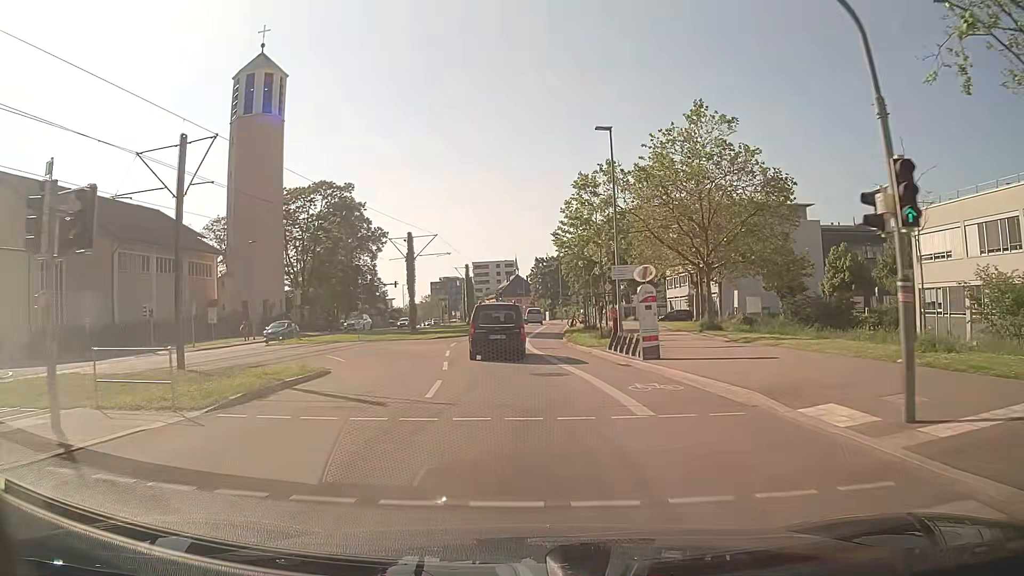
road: secondary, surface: asphalt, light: Day
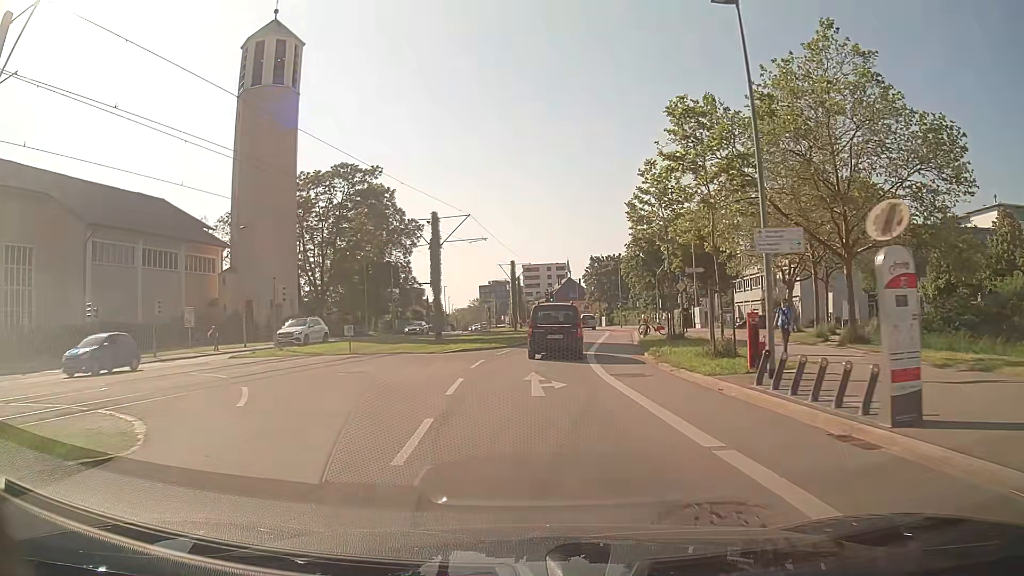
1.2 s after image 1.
(-0.5, +11.4) m; -5°
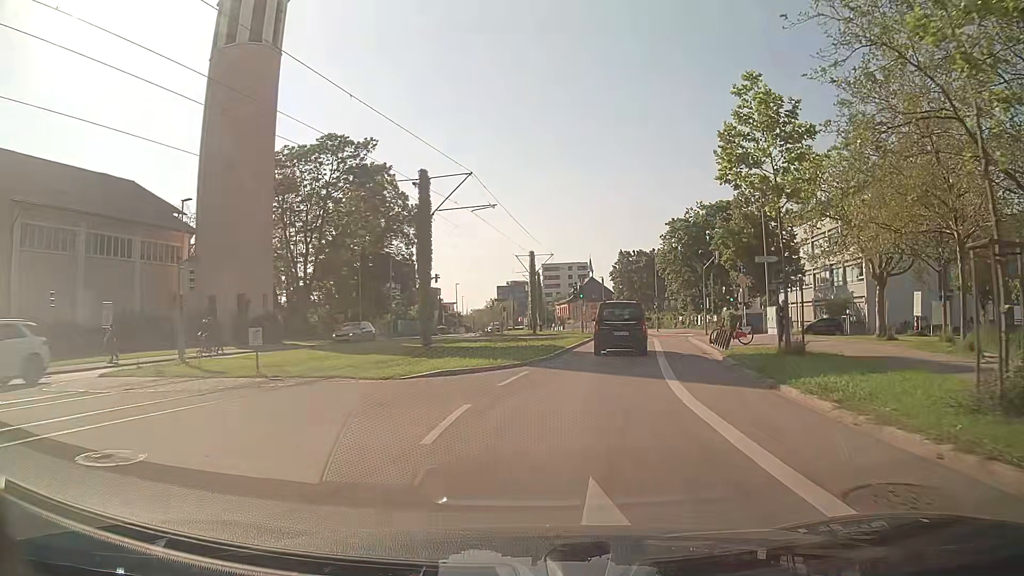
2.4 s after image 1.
(-0.2, +11.4) m; -2°
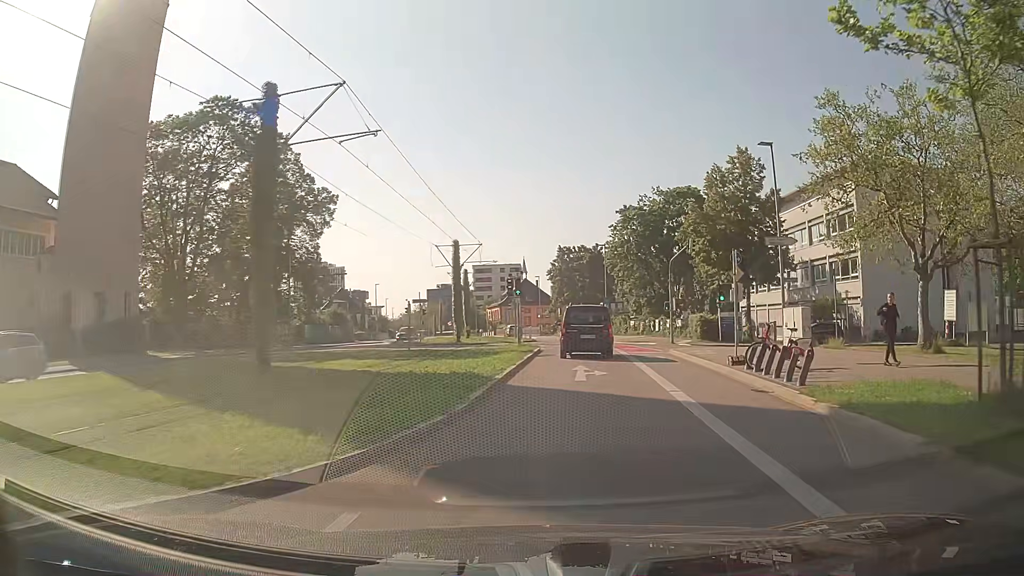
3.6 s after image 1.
(+0.6, +11.4) m; +6°
